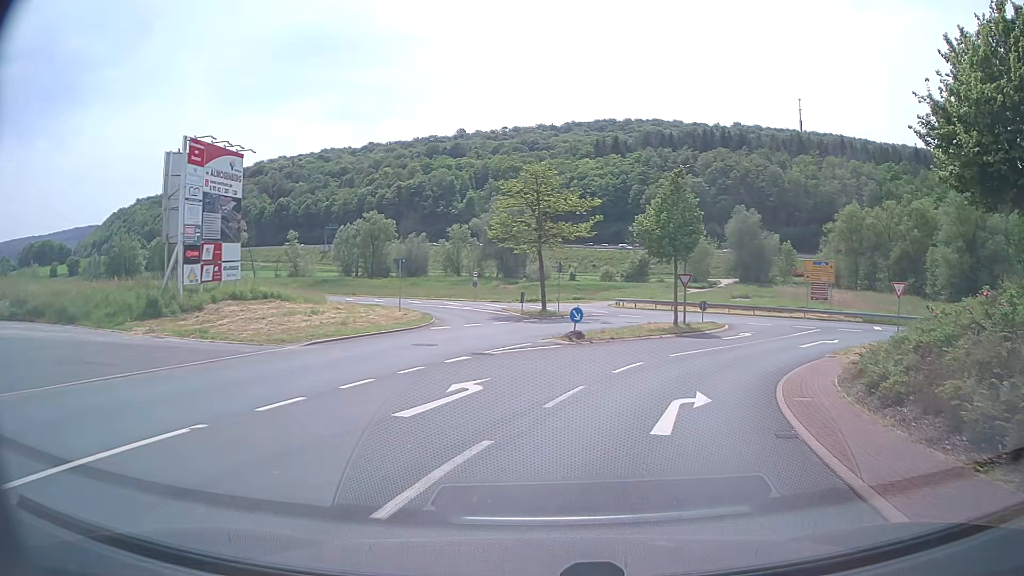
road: unclassified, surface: asphalt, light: Day
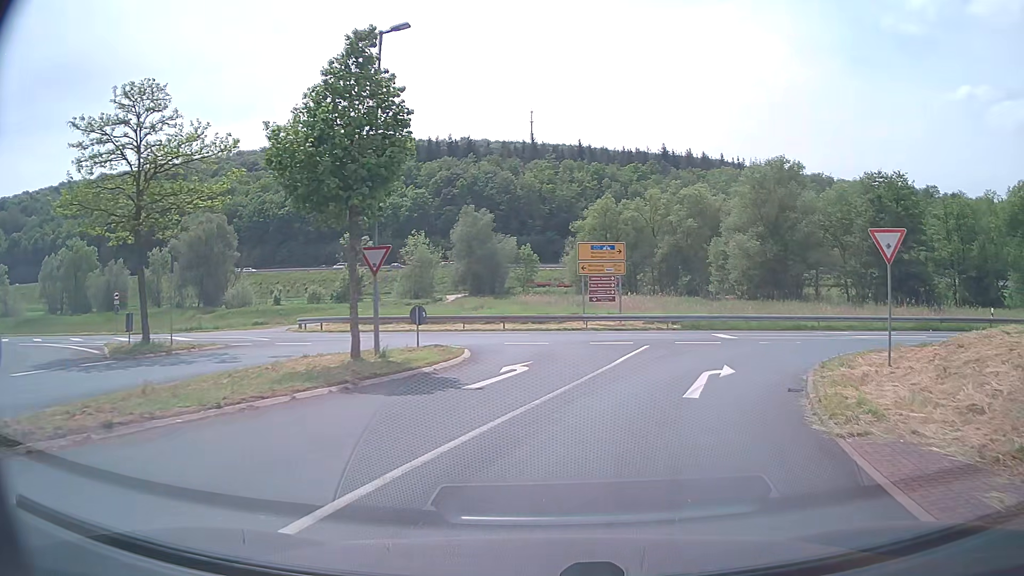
(+4.1, +18.2) m; +24°
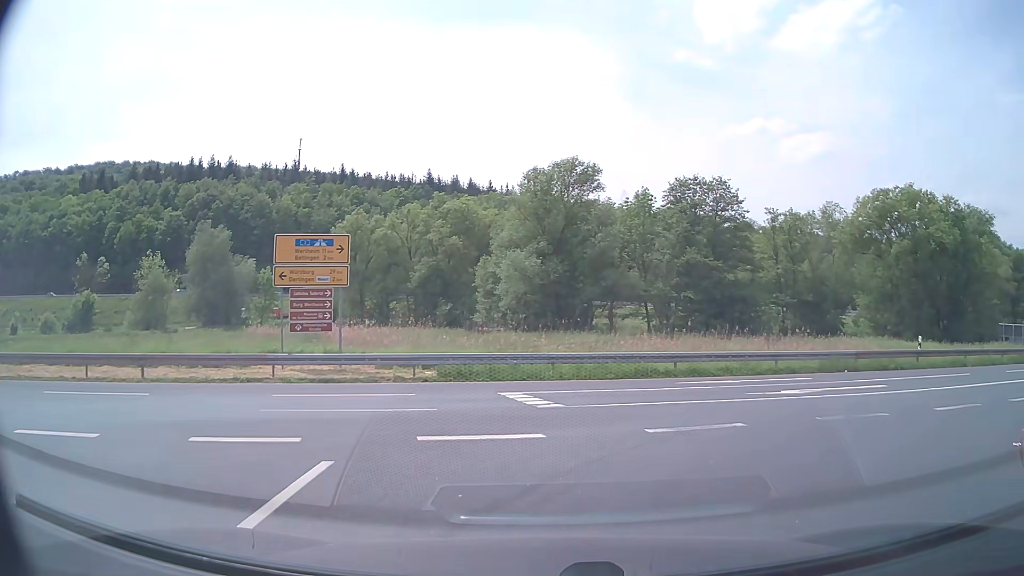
(+2.2, +13.9) m; +20°
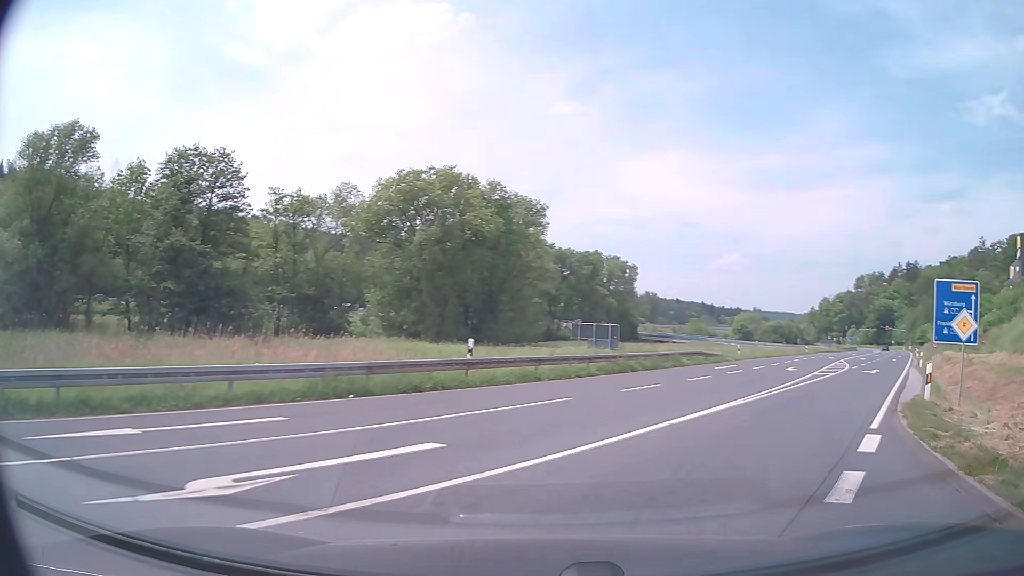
(+3.0, +9.5) m; +40°
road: secondary
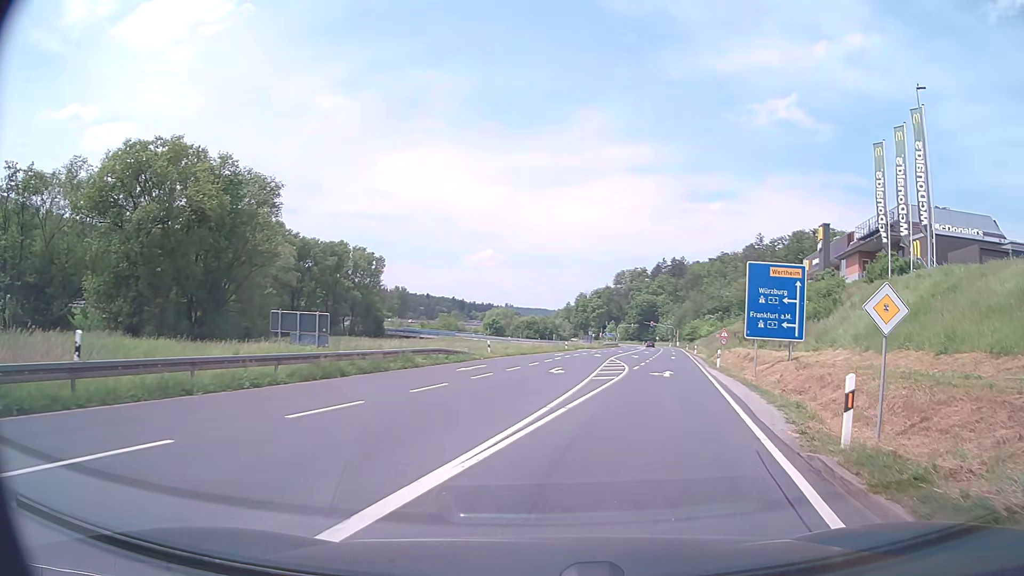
(+1.8, +7.6) m; +23°
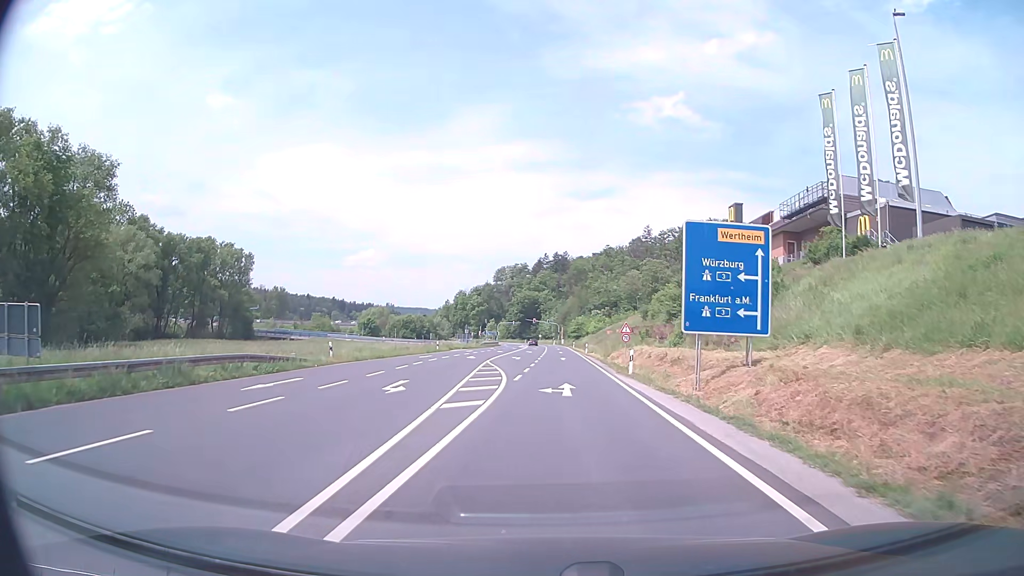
(+1.2, +10.3) m; +11°
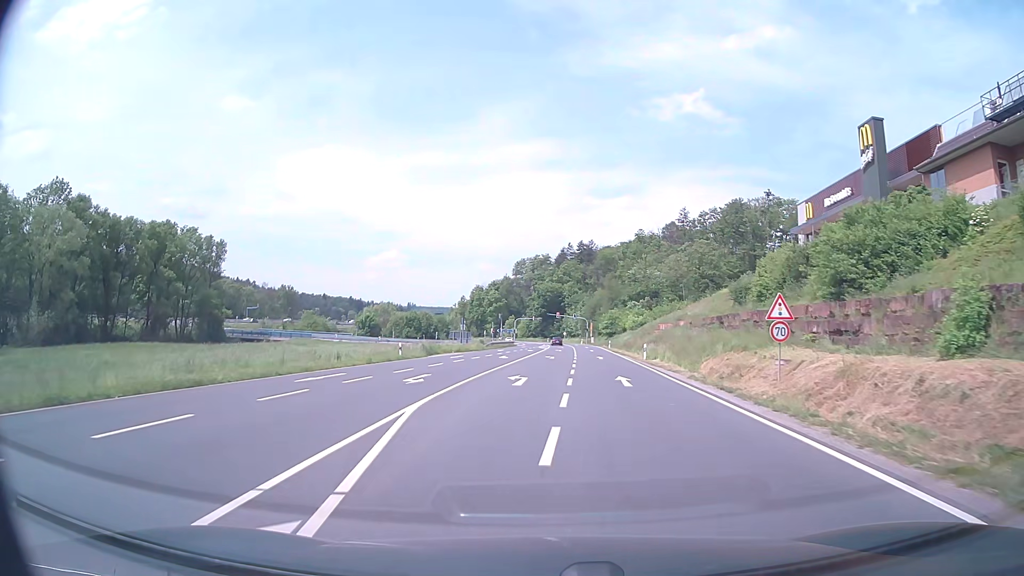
(-0.2, +27.7) m; -2°
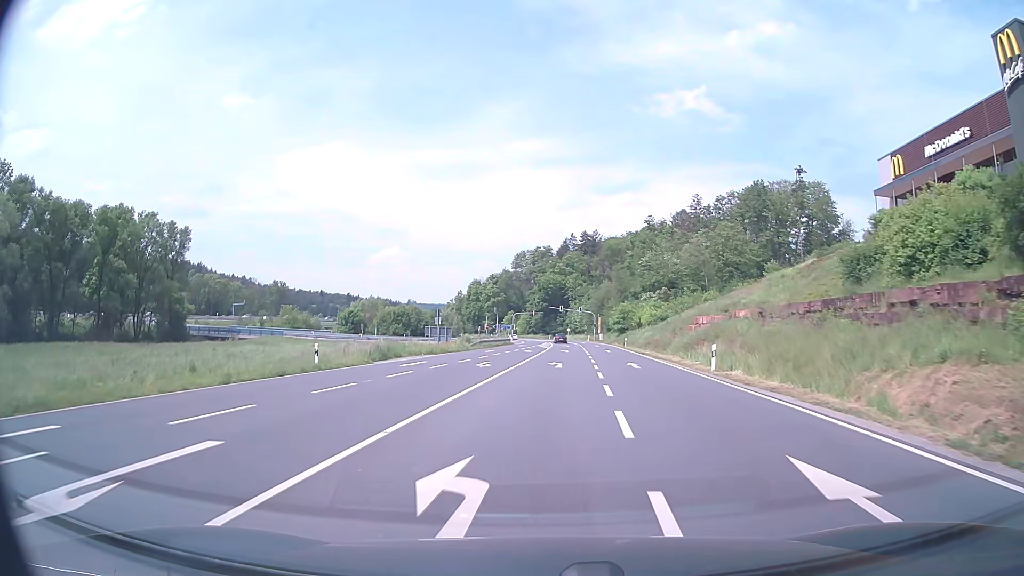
(0.0, +16.5) m; 0°
(0, +10) (0, +20) (+1, +30) (+1, +40) (+2, +50) (+2, +60) (+2, +70) (+3, +80) (+3, +90) (+3, +100) m
